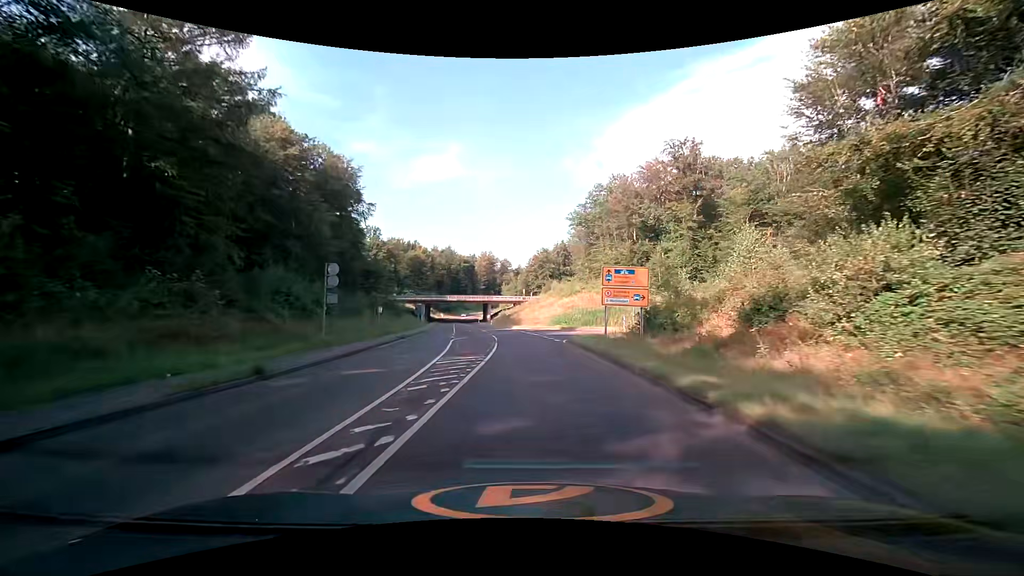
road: tertiary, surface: asphalt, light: Day
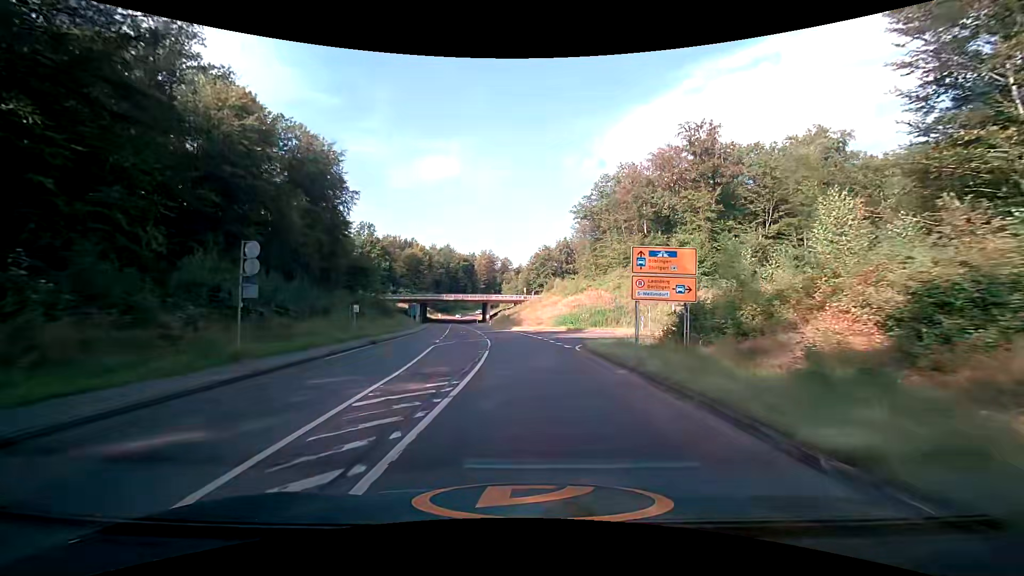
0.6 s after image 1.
(0.0, +7.4) m; 0°
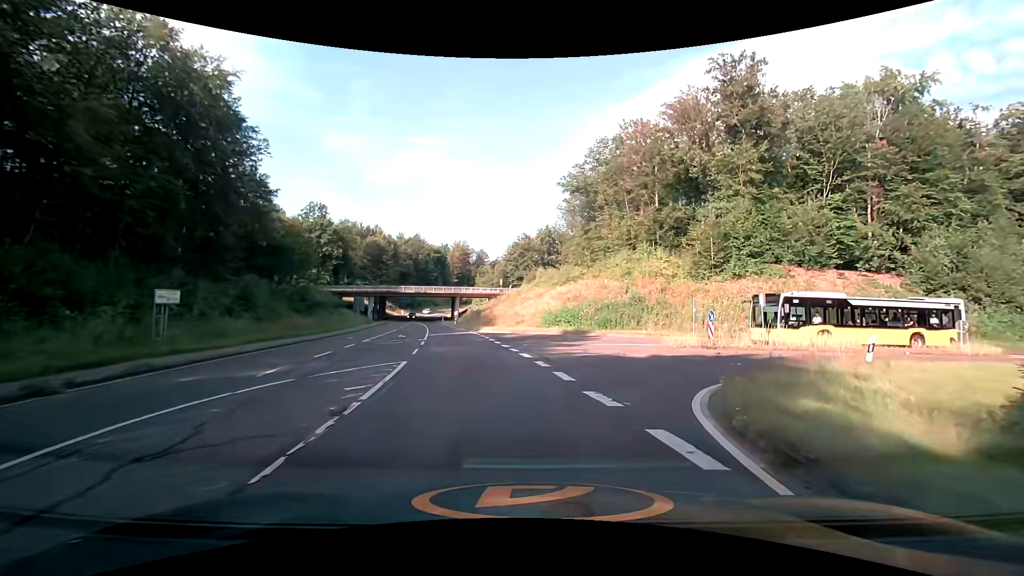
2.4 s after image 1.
(+0.1, +19.8) m; +3°
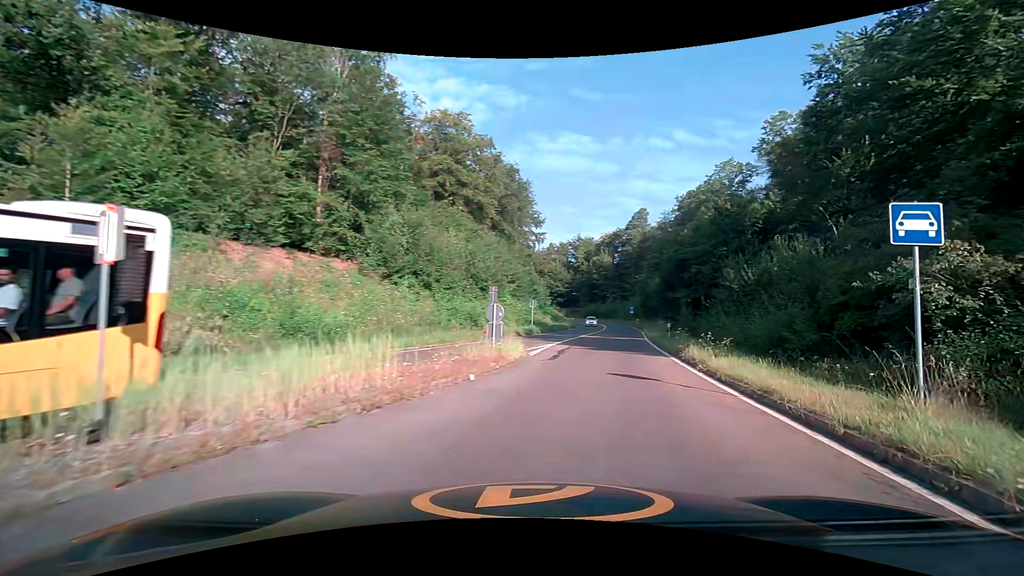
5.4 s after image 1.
(+7.5, +18.9) m; +59°
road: trunk_link
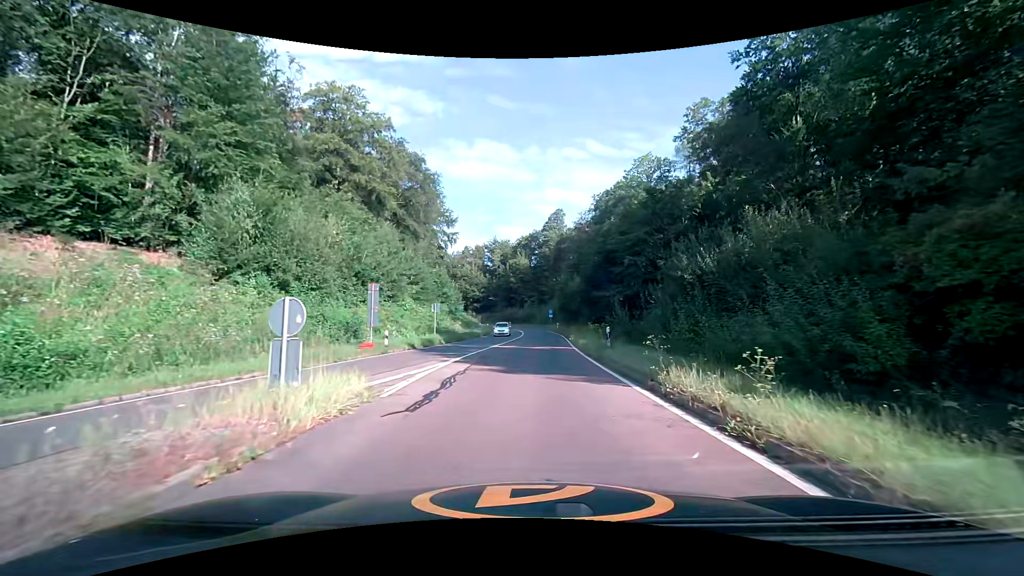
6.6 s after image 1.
(+1.1, +8.7) m; +9°
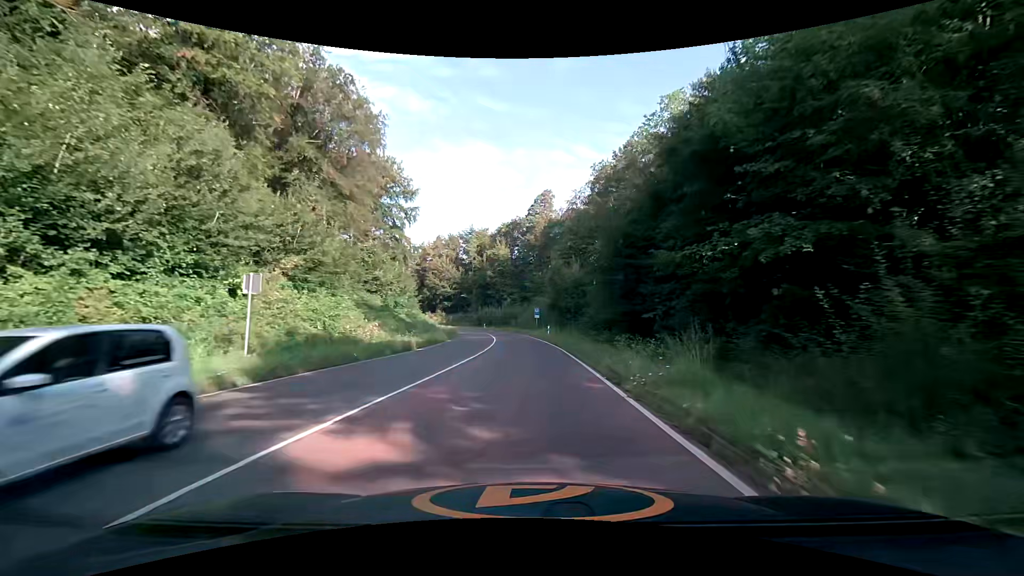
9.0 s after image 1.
(+0.6, +24.5) m; +3°
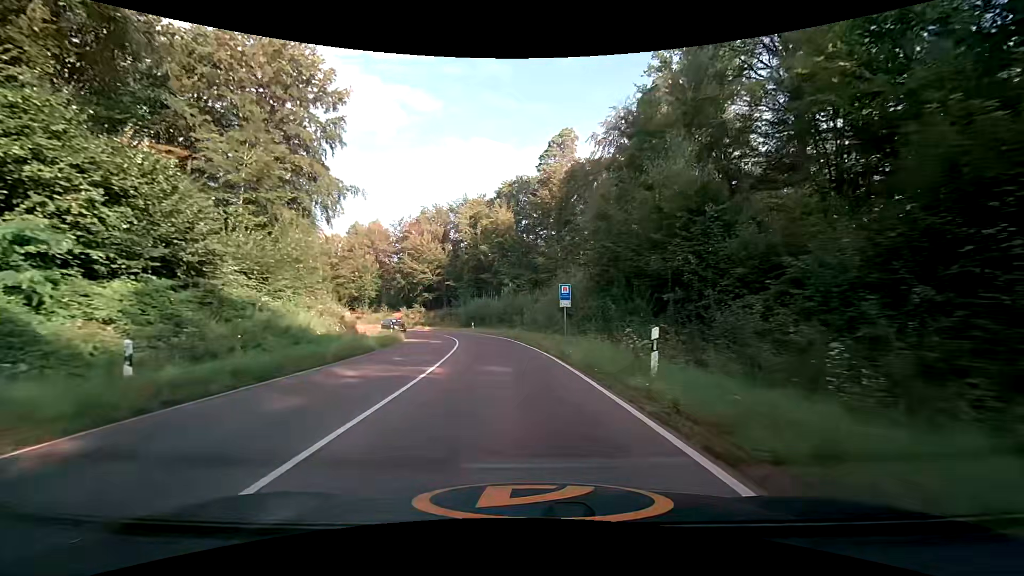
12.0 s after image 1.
(-0.6, +36.8) m; -1°
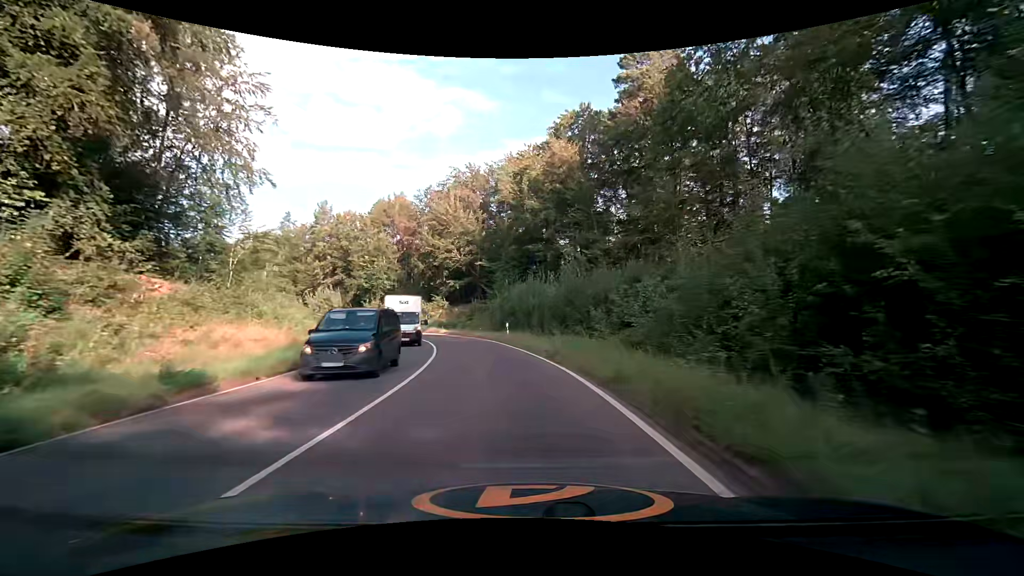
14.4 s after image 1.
(-1.9, +29.2) m; -8°
(0, +10) (-1, +20) (-3, +30) (-5, +39) (-9, +49) (-15, +57) (-21, +65) (-28, +72) (-36, +78) (-44, +84) m
